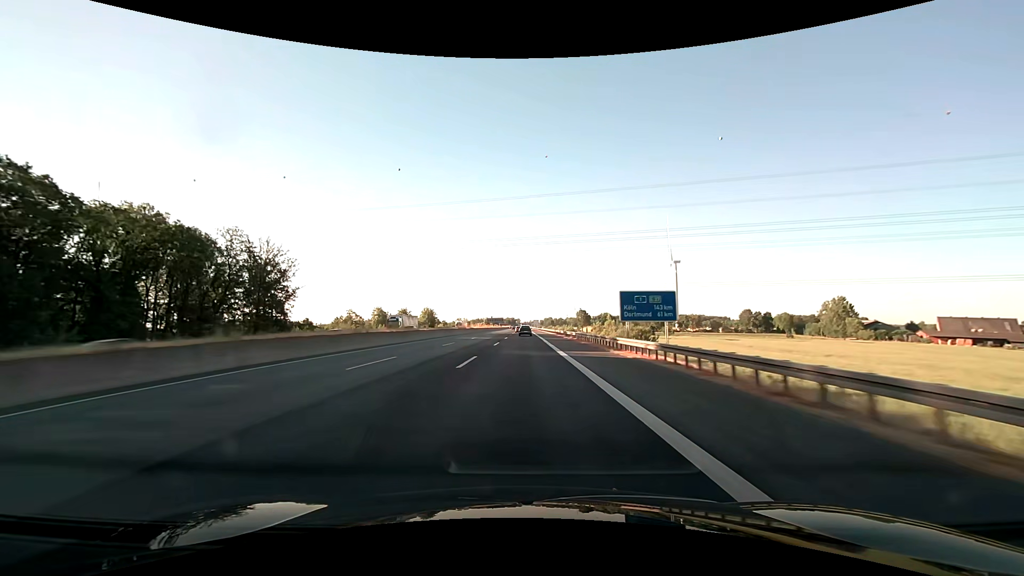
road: motorway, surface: asphalt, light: Day
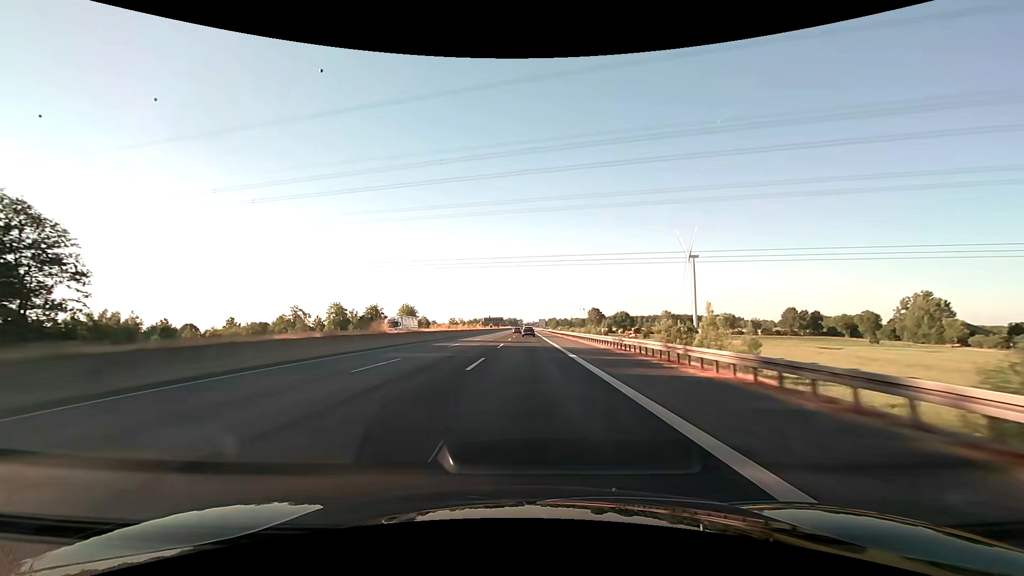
(-0.2, +56.6) m; 0°
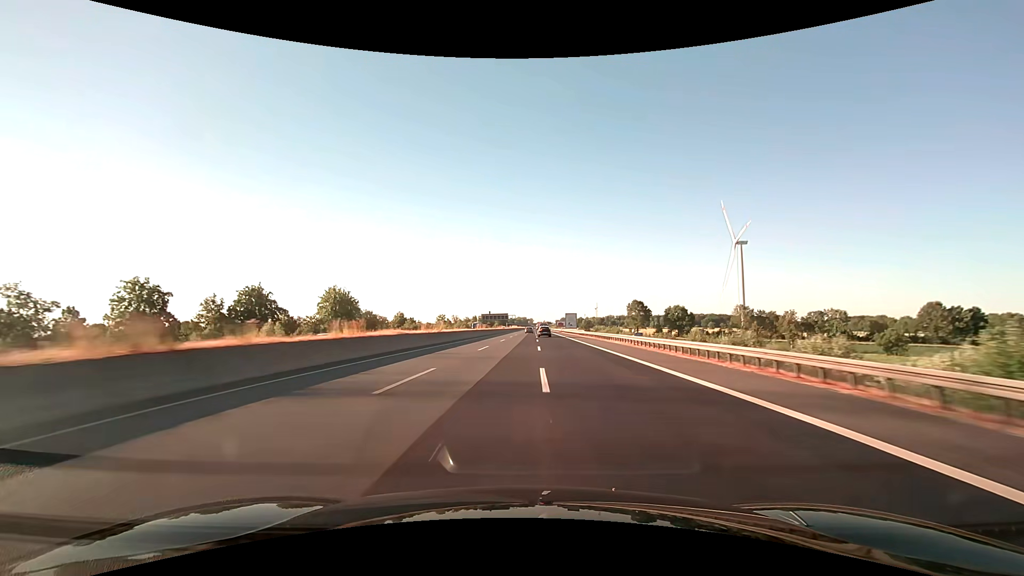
(-1.5, +98.2) m; -1°
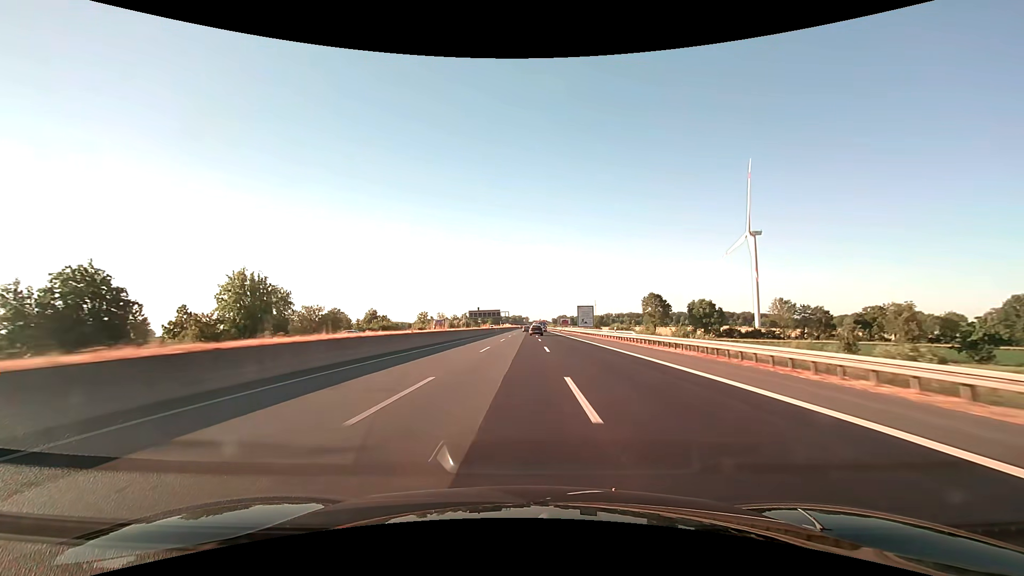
(+0.3, +40.3) m; +1°
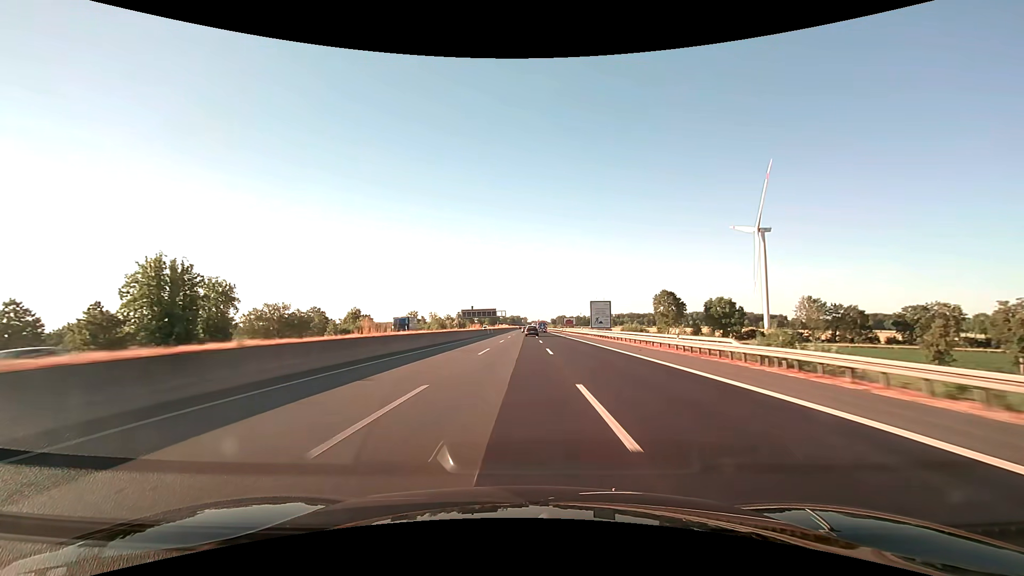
(0.0, +20.2) m; 0°
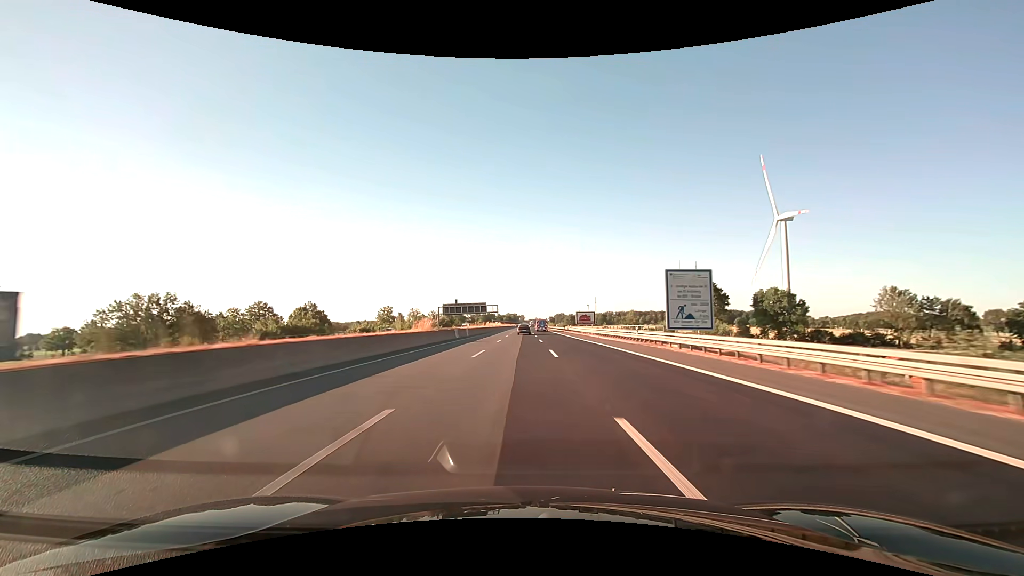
(+0.1, +40.4) m; 0°
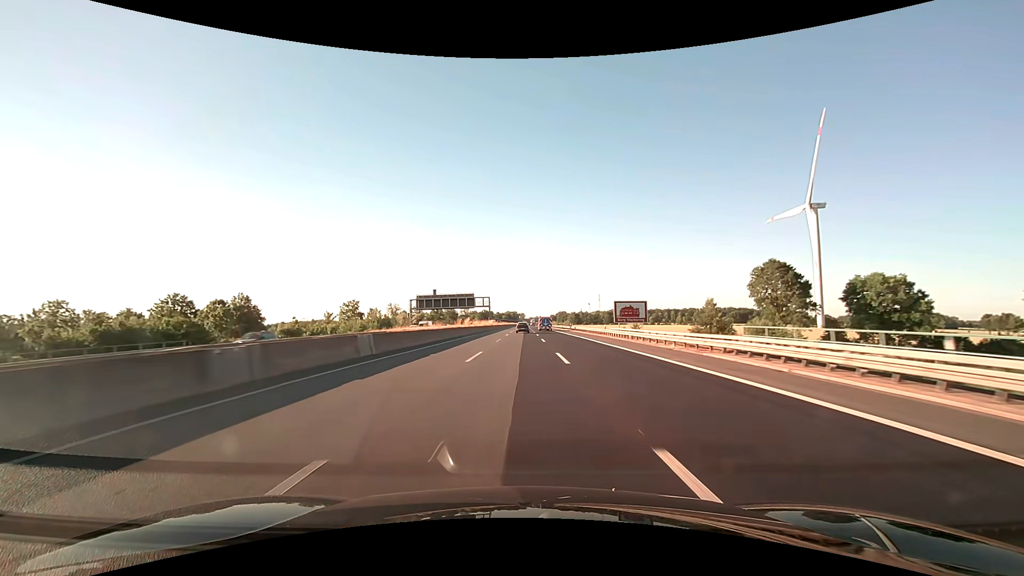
(0.0, +40.0) m; 0°
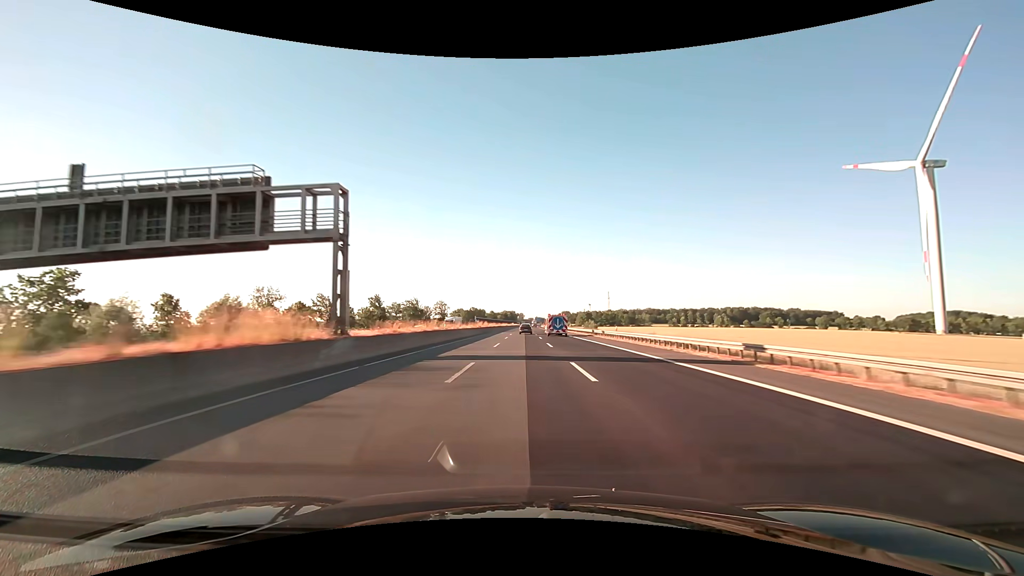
(0.0, +98.6) m; 0°
(0, +10) (0, +20) (0, +30) (0, +40) (0, +50) (0, +60) (0, +70) (0, +80) (0, +90) (0, +100) m
